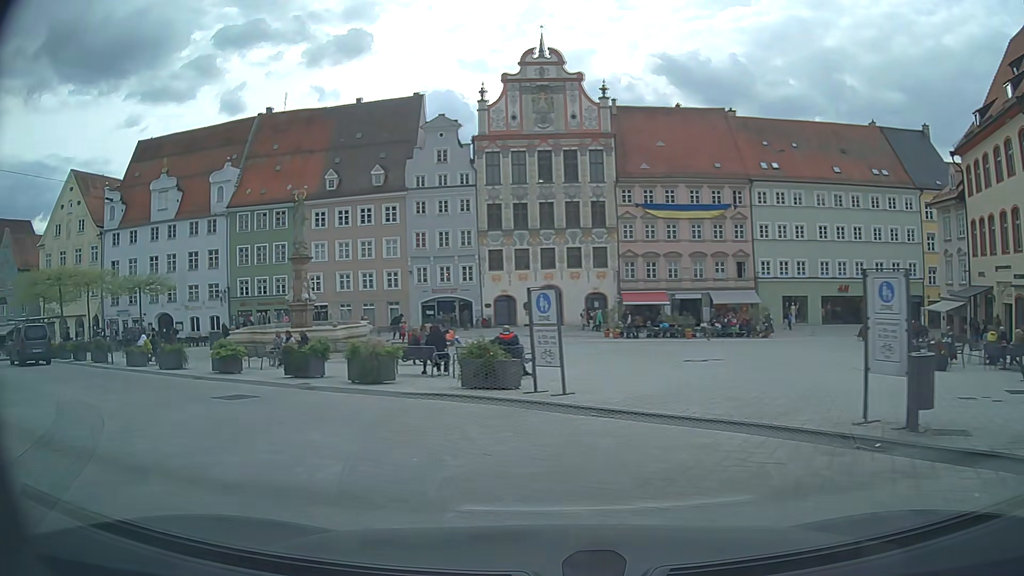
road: secondary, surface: asphalt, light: Day
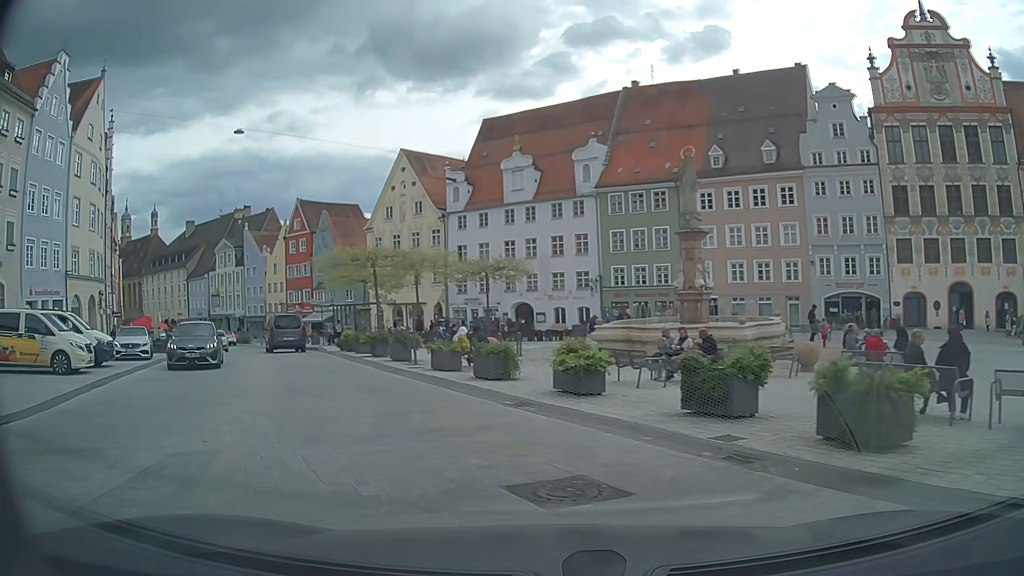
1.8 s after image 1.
(-2.0, +7.6) m; -31°
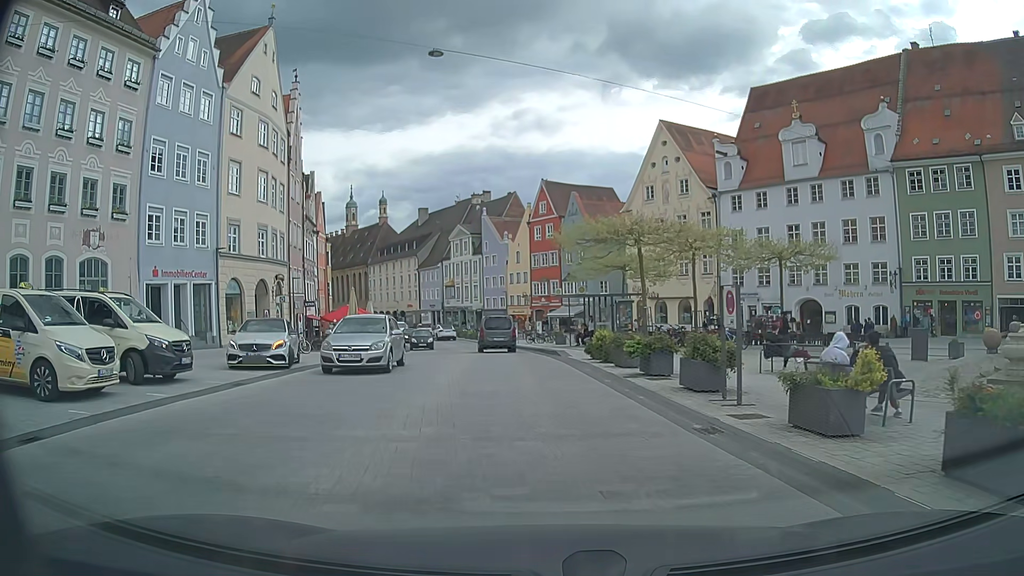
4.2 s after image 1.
(-2.3, +10.1) m; -22°
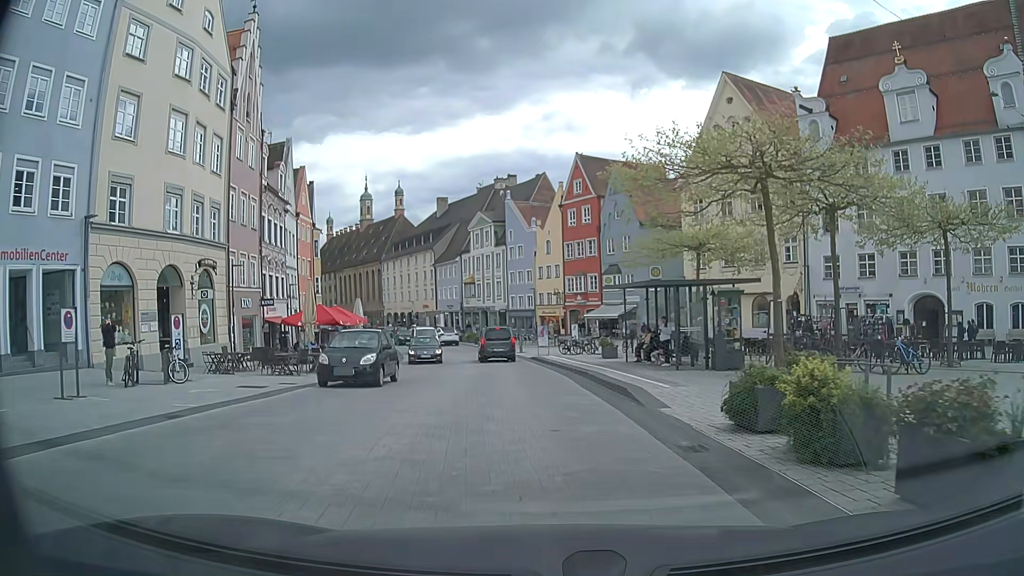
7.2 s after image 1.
(-0.3, +14.0) m; -1°
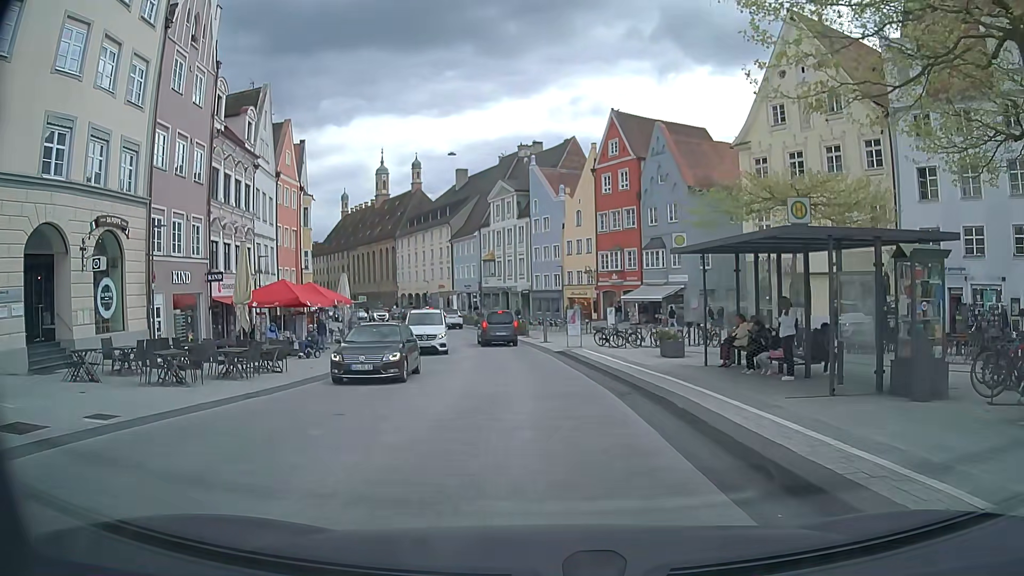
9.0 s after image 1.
(-0.4, +9.7) m; -3°
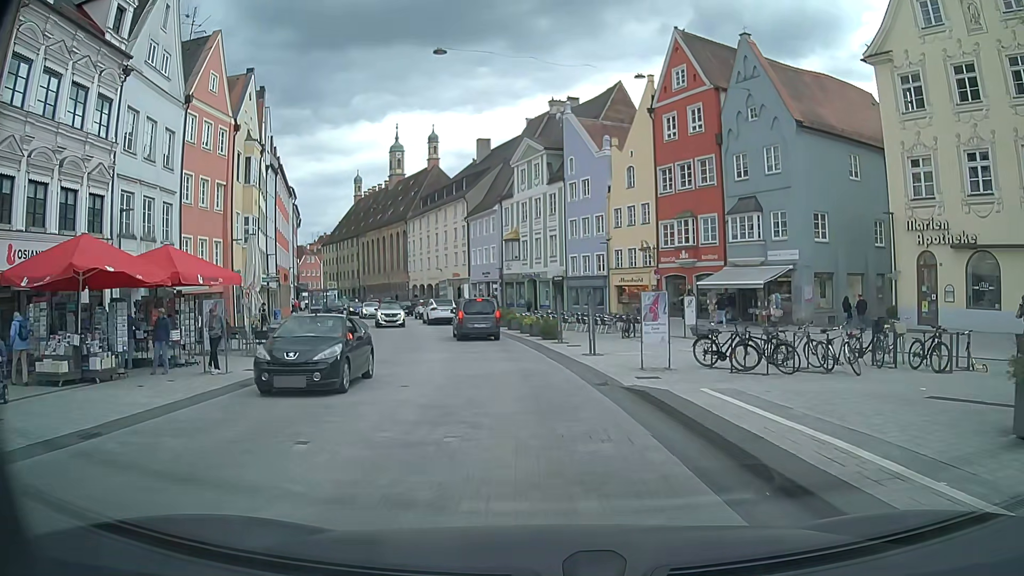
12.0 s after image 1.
(-0.4, +16.7) m; -3°
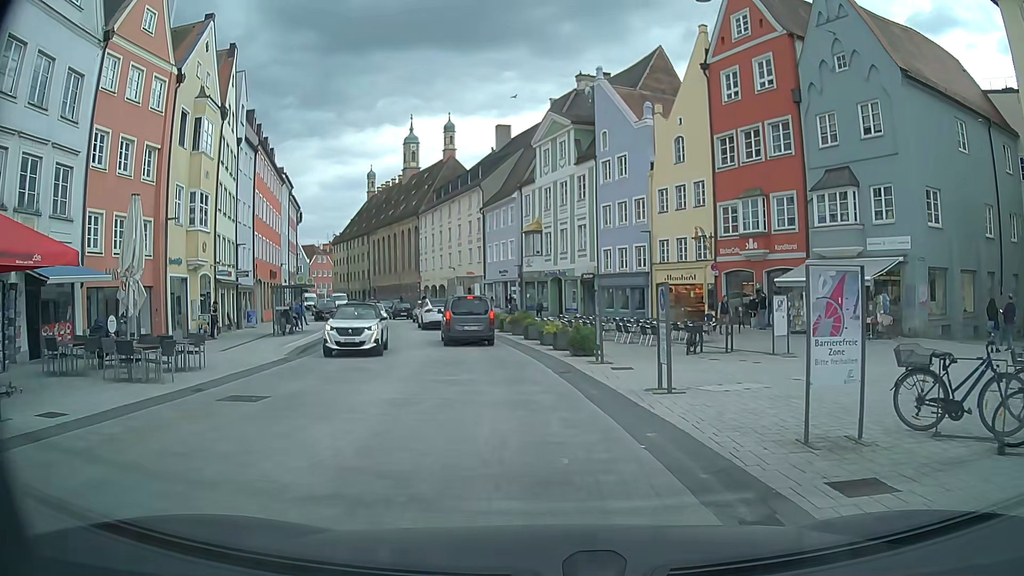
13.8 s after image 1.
(-0.3, +8.9) m; -2°
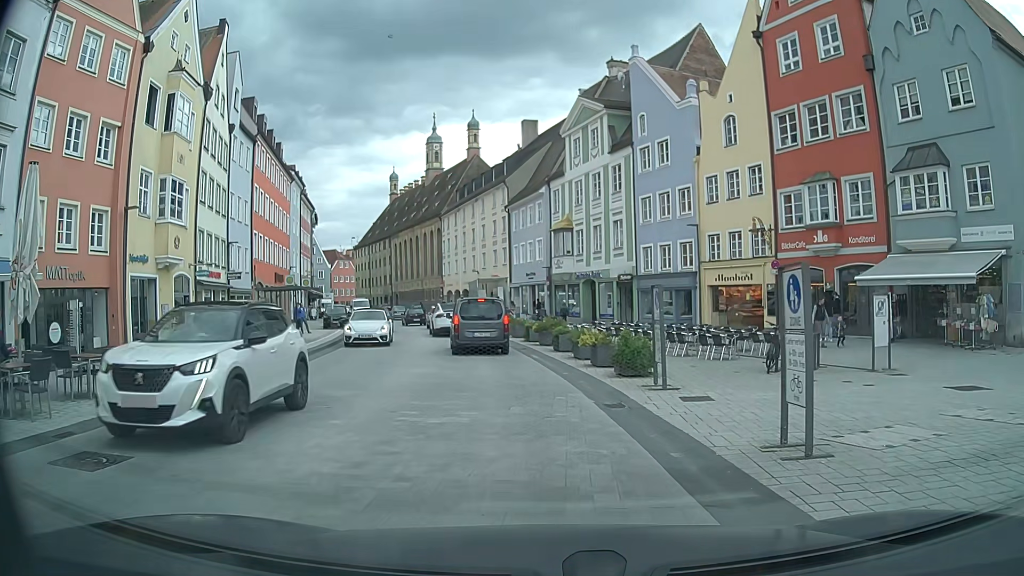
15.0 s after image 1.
(-0.1, +5.0) m; -2°
